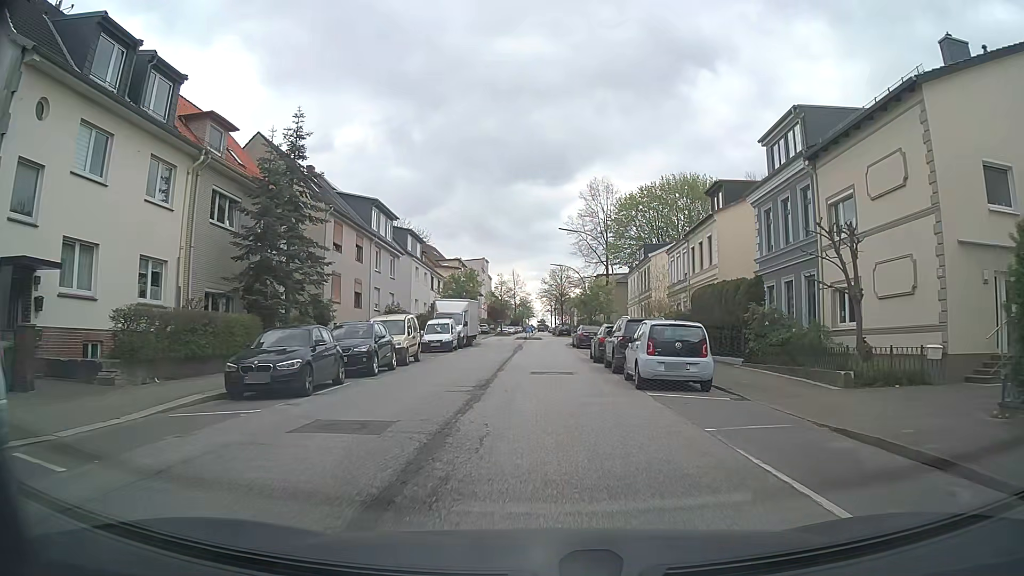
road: tertiary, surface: asphalt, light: Day
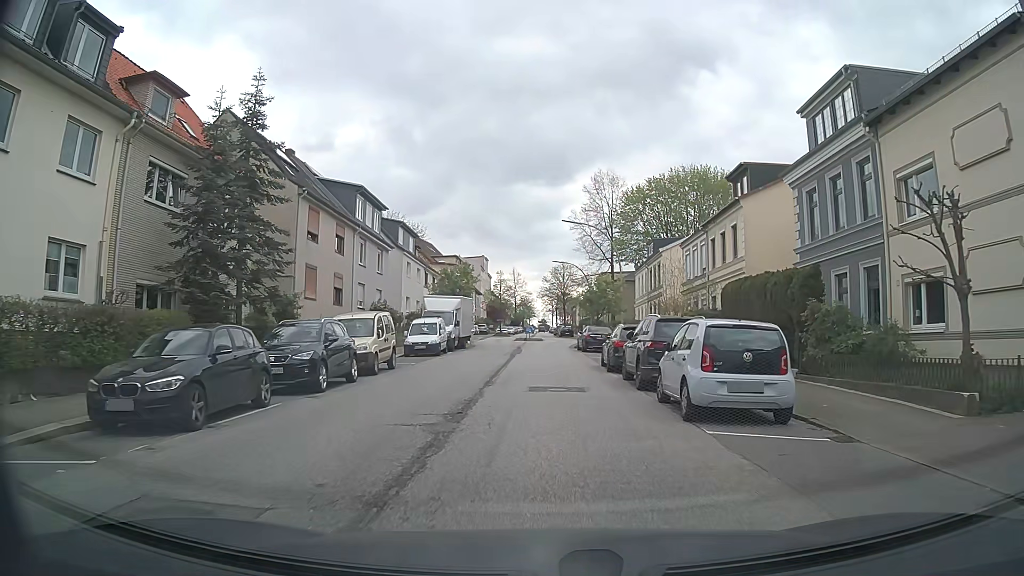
(0.0, +4.7) m; 0°
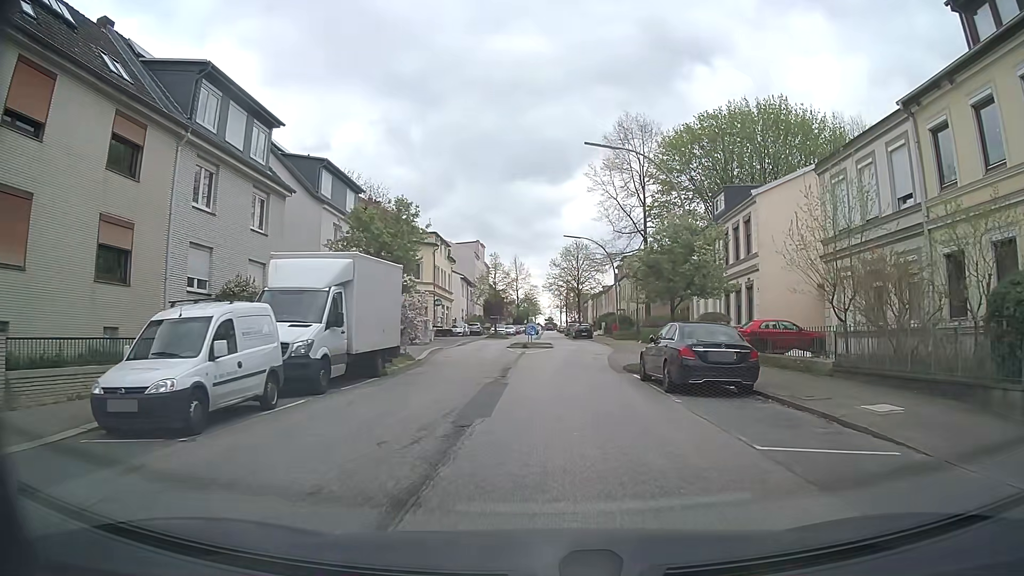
(-0.2, +22.8) m; 0°
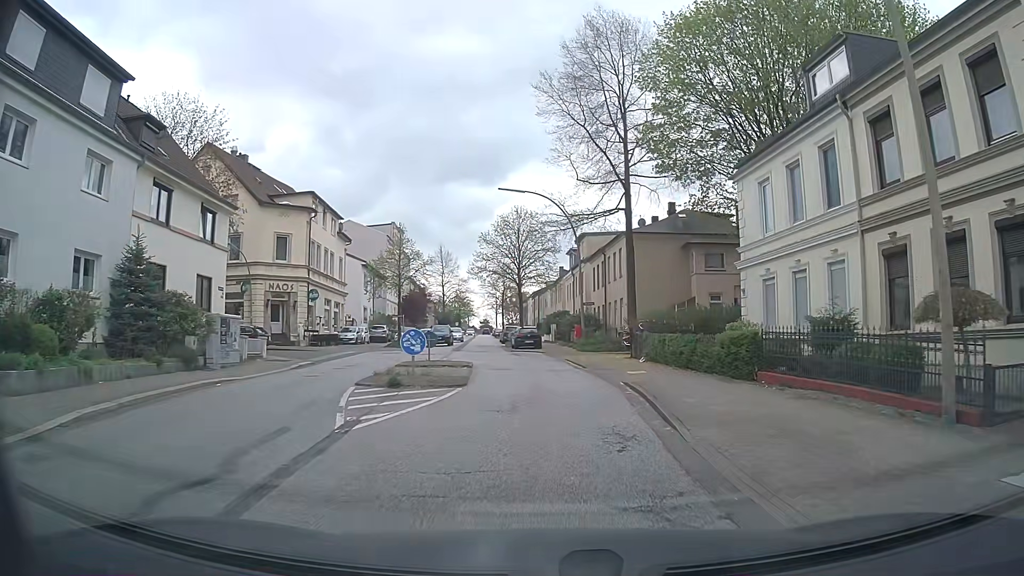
(+0.6, +22.8) m; +5°
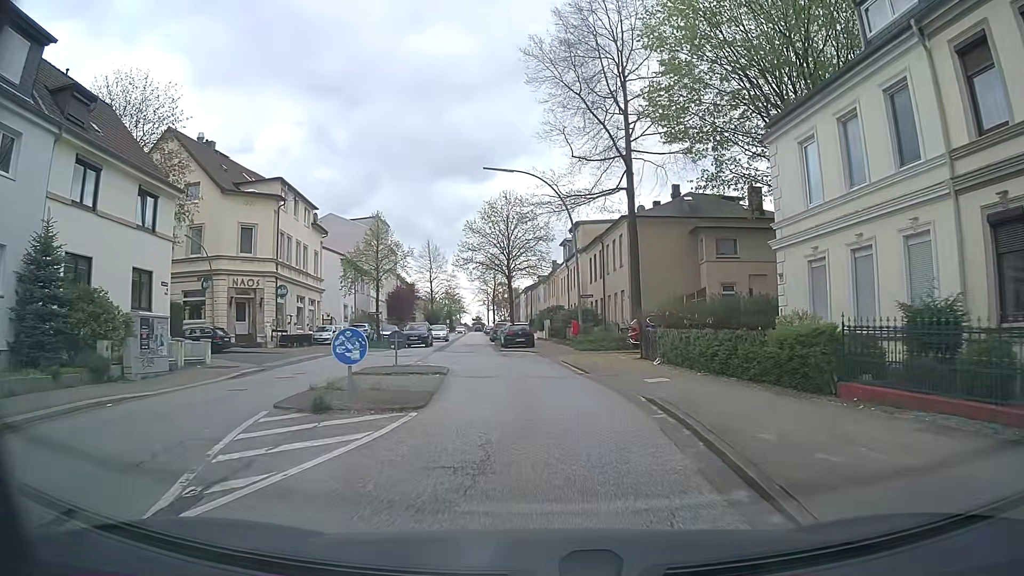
(0.0, +4.6) m; 0°
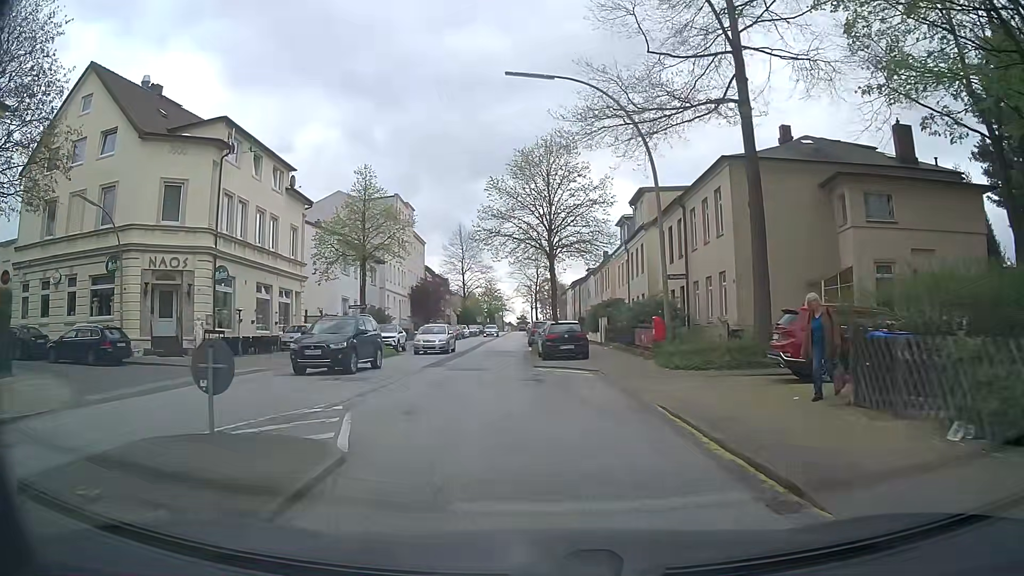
(-0.4, +13.9) m; -4°
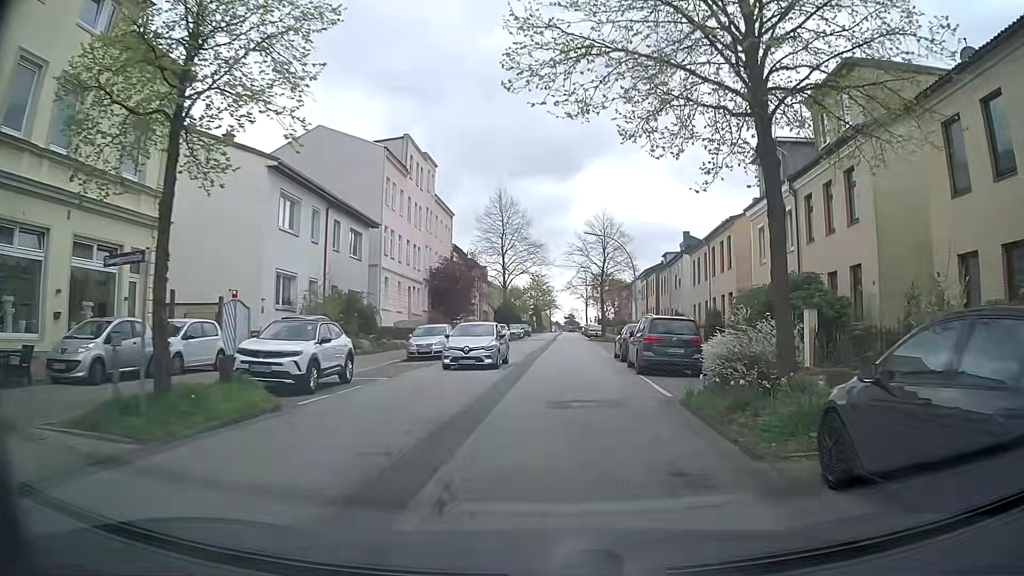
(-2.2, +23.0) m; -5°
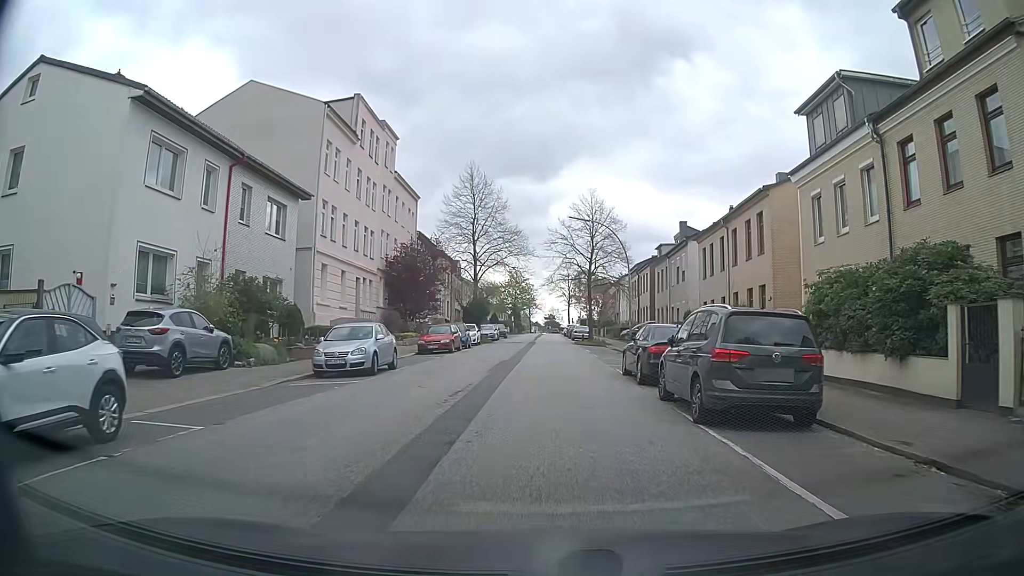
(+0.2, +9.3) m; +1°
(0, +10) (+1, +20) (+1, +30) (+1, +40) (+1, +50) (+2, +60) (+2, +70) (+2, +80) (+2, +90) (+3, +100) m
